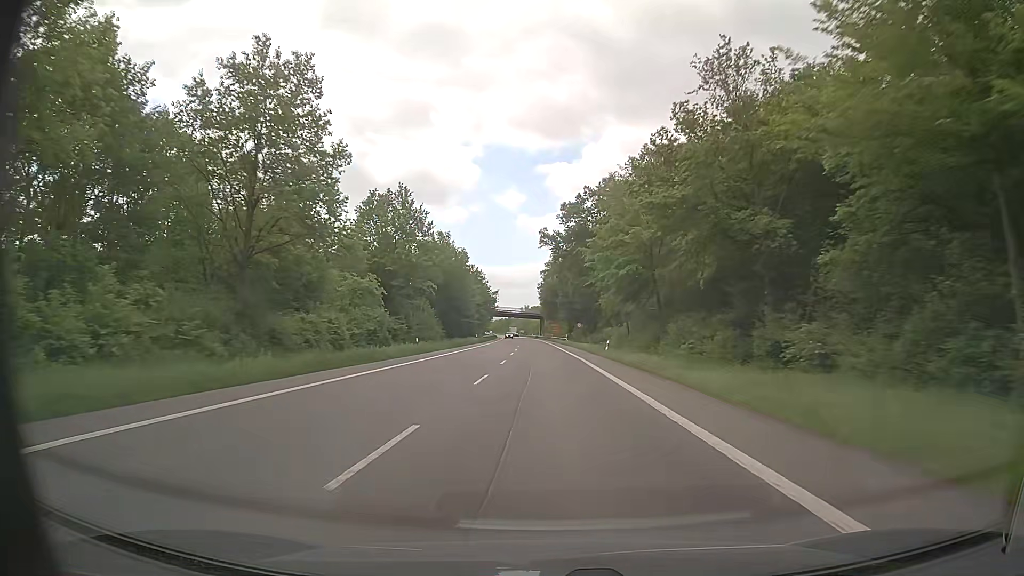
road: primary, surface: asphalt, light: Day
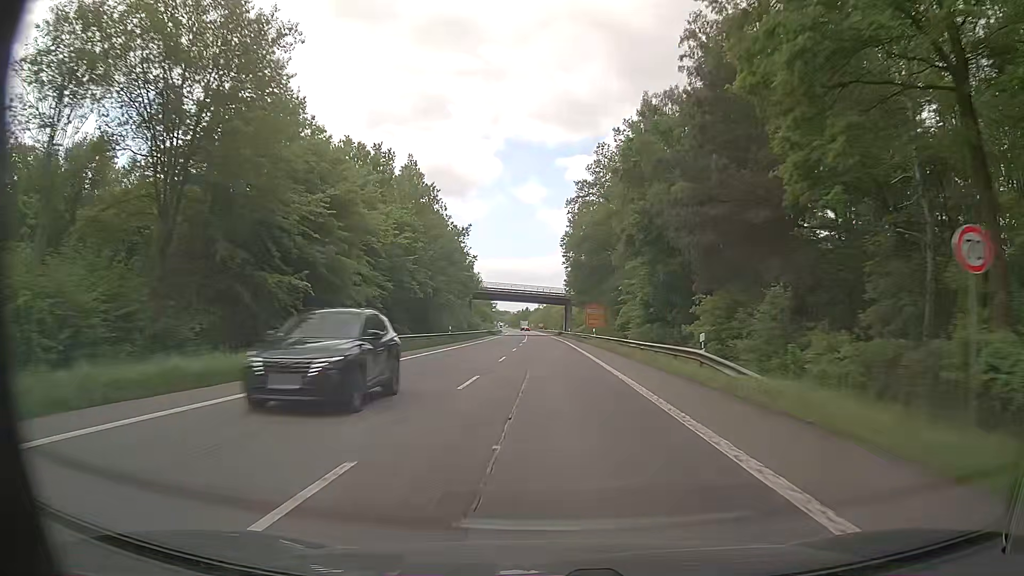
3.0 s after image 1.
(-1.1, +73.6) m; -2°
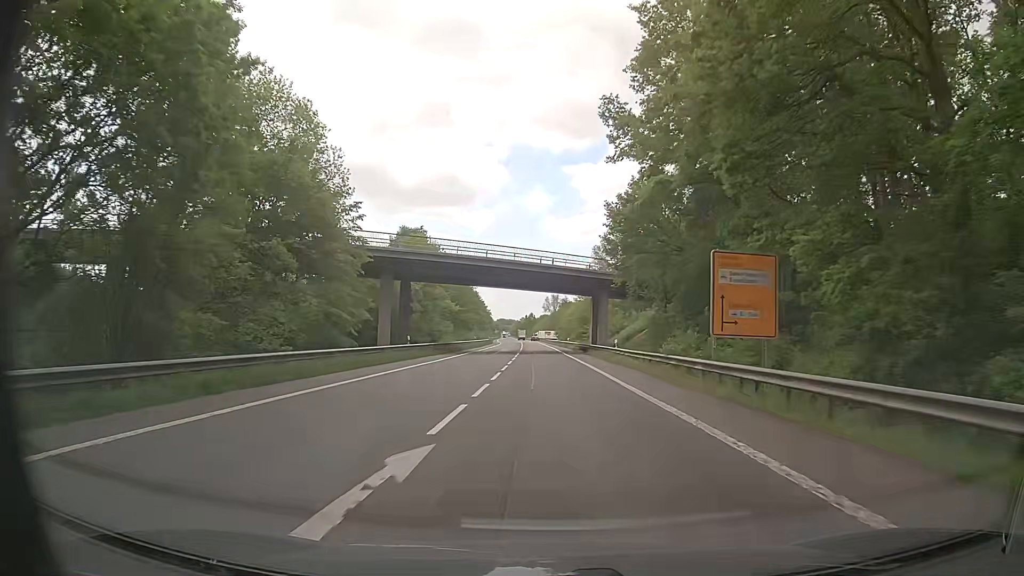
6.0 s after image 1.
(-0.1, +58.5) m; 0°
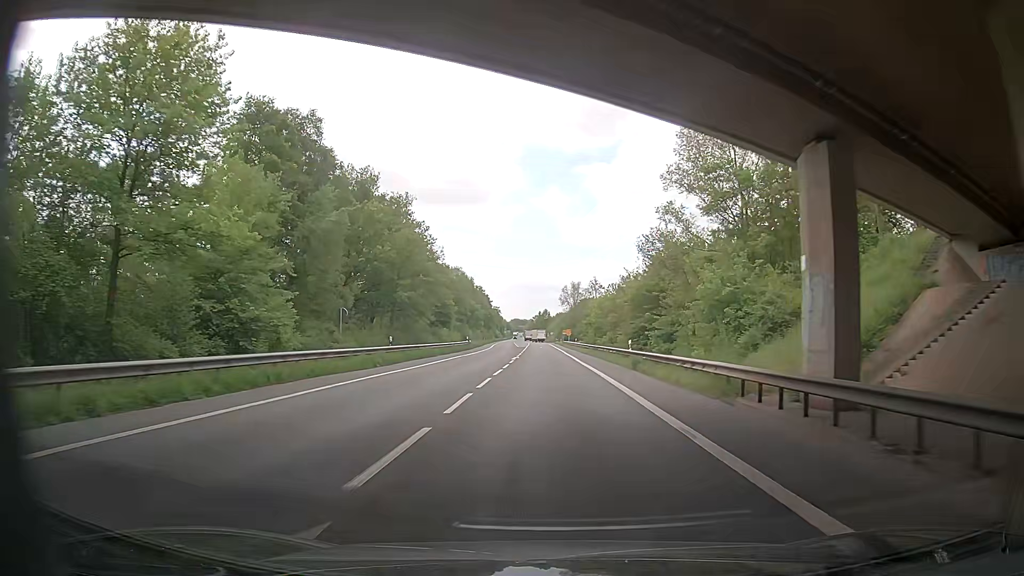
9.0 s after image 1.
(-0.7, +57.1) m; -1°
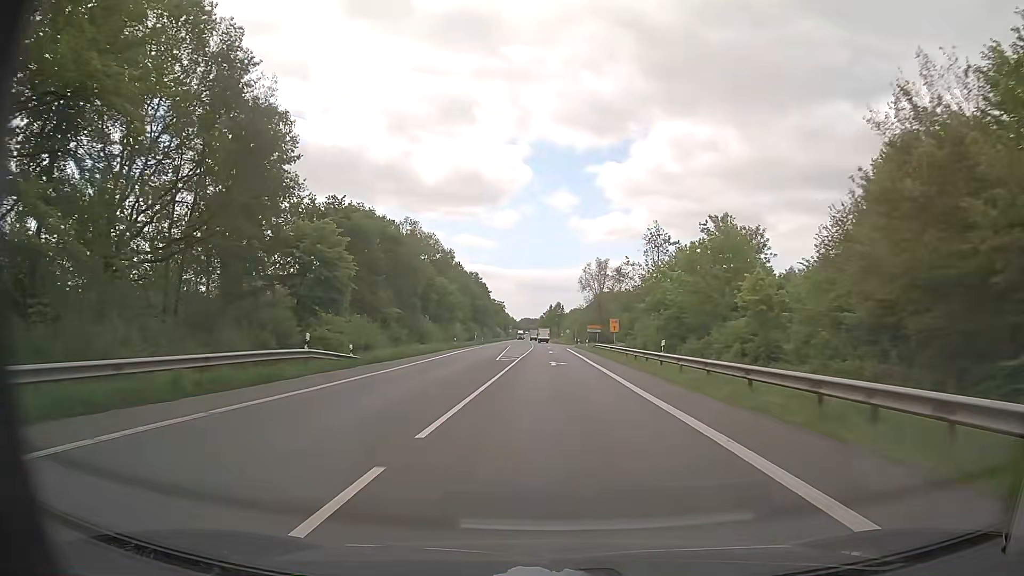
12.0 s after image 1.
(-0.8, +57.2) m; -2°
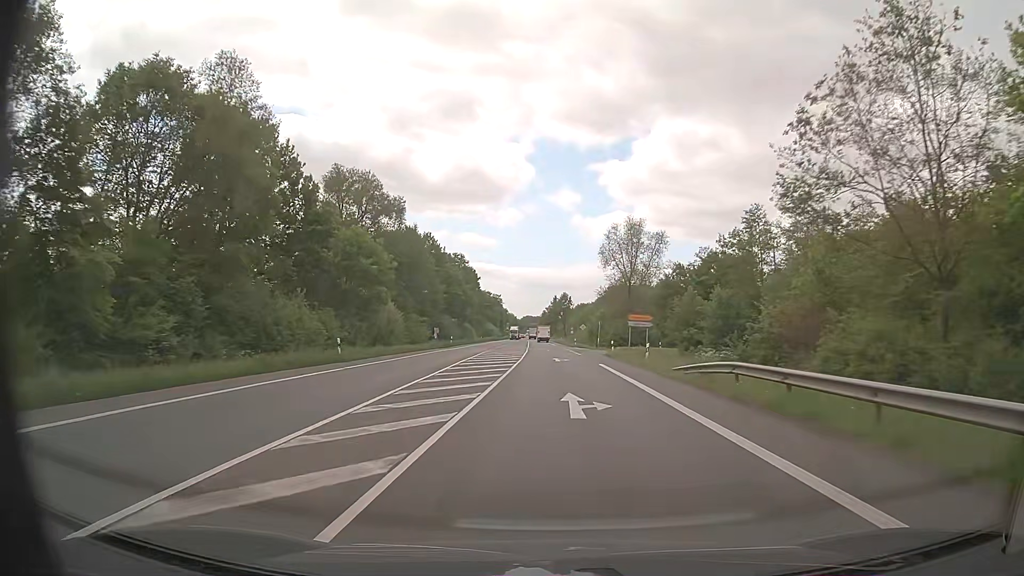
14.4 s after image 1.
(-0.2, +45.8) m; 0°
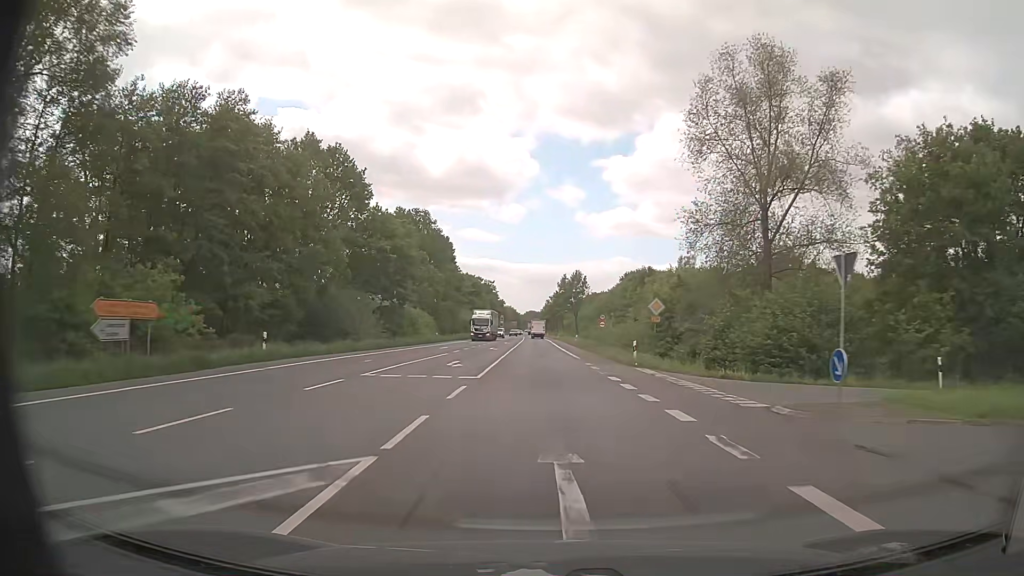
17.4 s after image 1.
(-0.3, +57.2) m; -1°
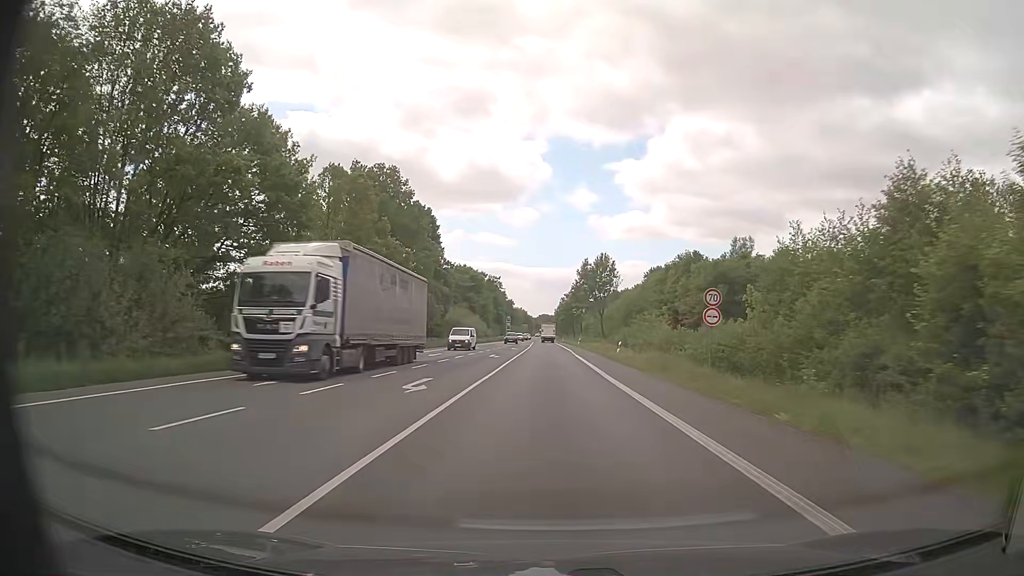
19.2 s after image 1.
(-0.3, +34.4) m; -1°
(0, +10) (0, +20) (0, +30) (0, +40) (0, +50) (0, +60) (-1, +70) (-1, +80) (-1, +90) (-1, +100) m
